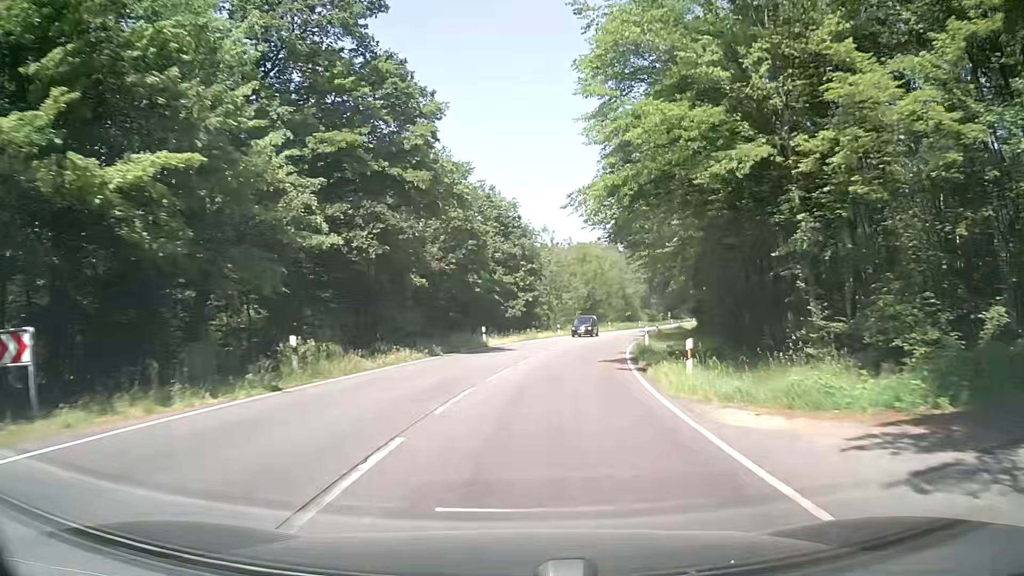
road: secondary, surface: asphalt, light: Day
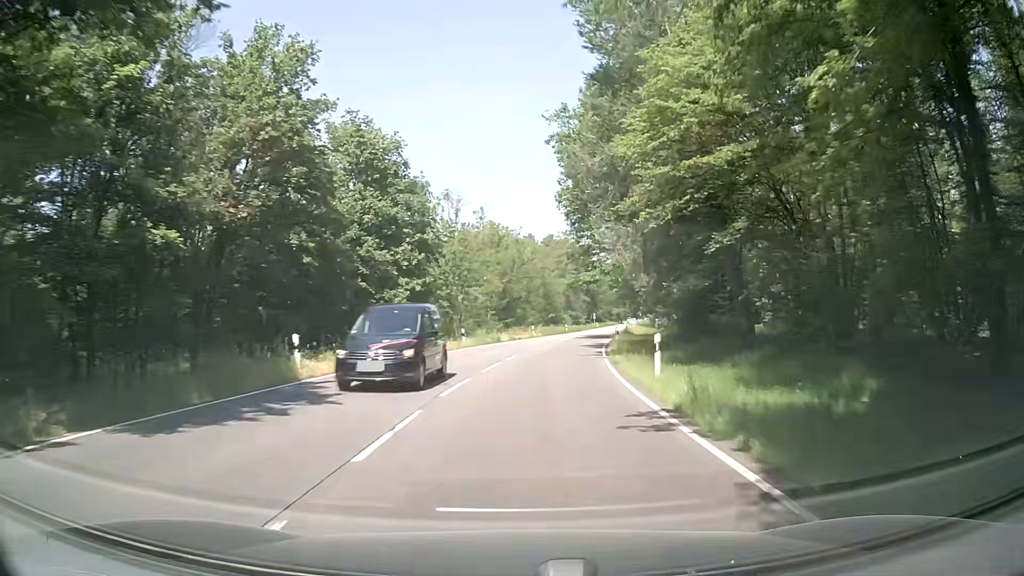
(+1.4, +21.3) m; +7°
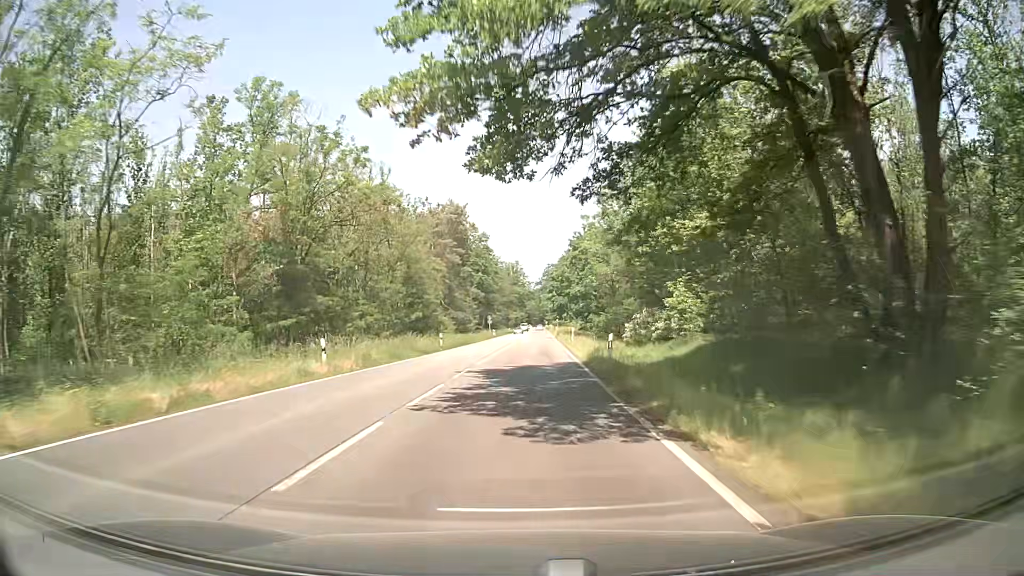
(+4.6, +43.7) m; +10°
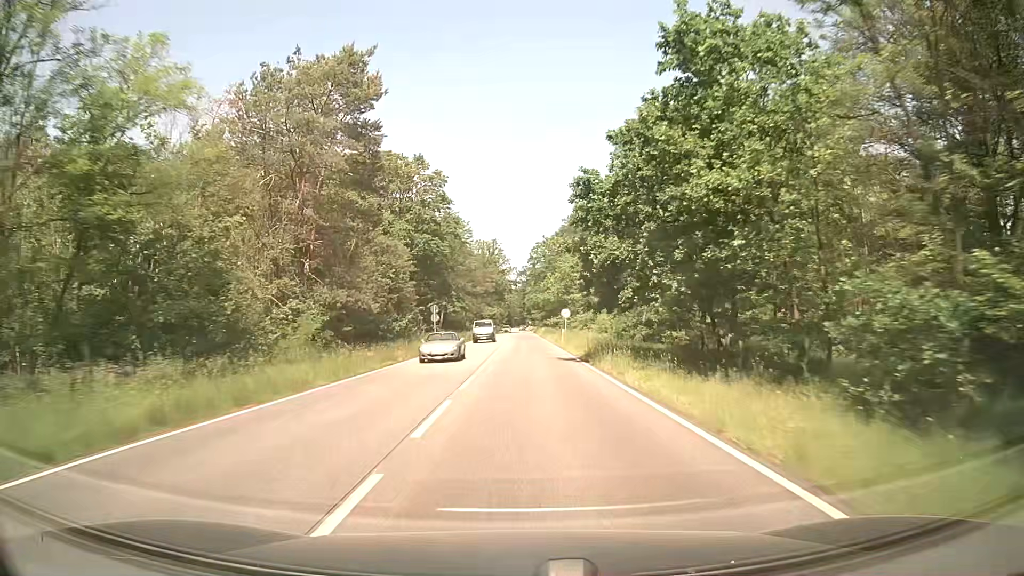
(+0.4, +46.2) m; +1°
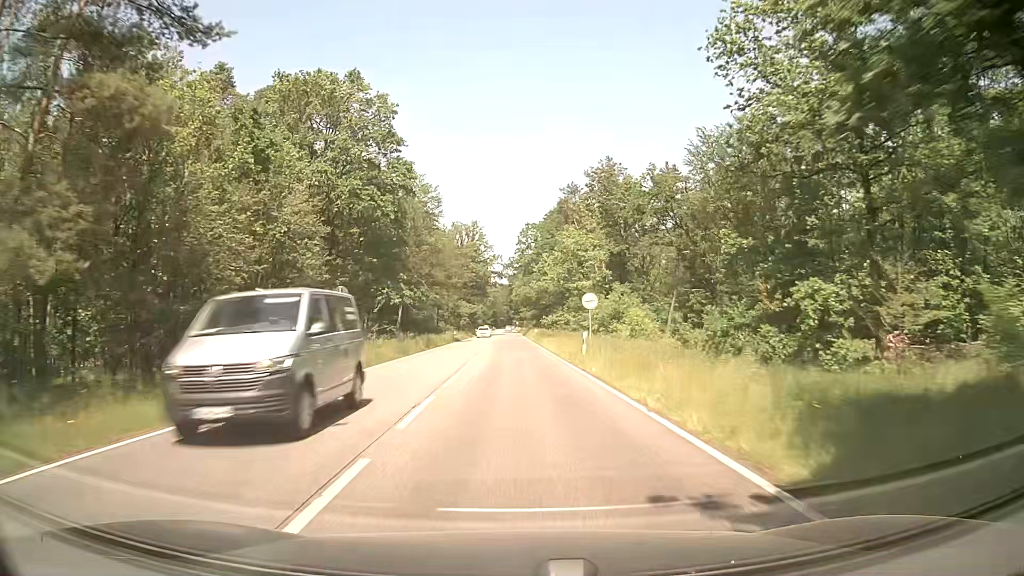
(+0.2, +23.9) m; +1°
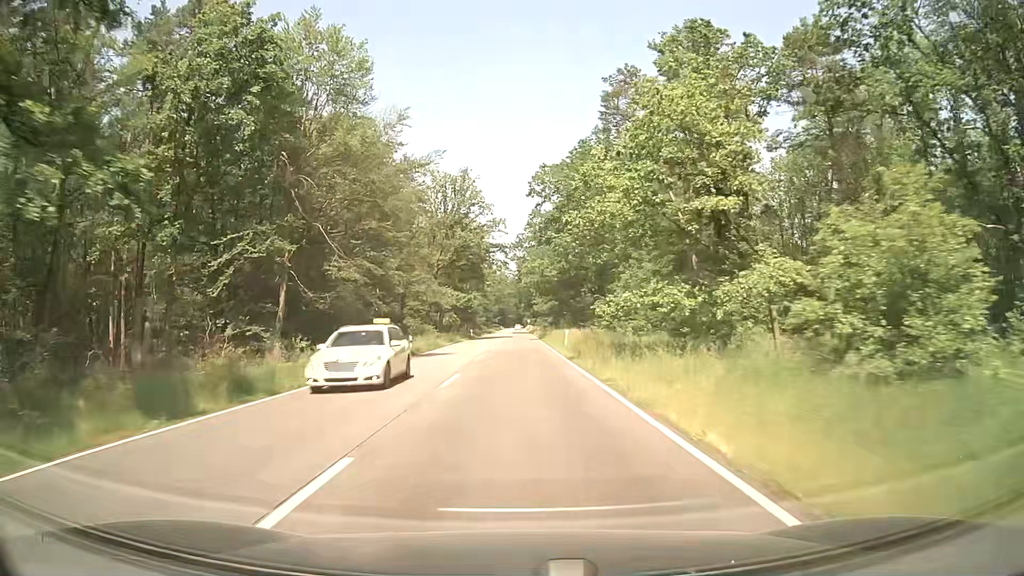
(-0.1, +36.8) m; -1°
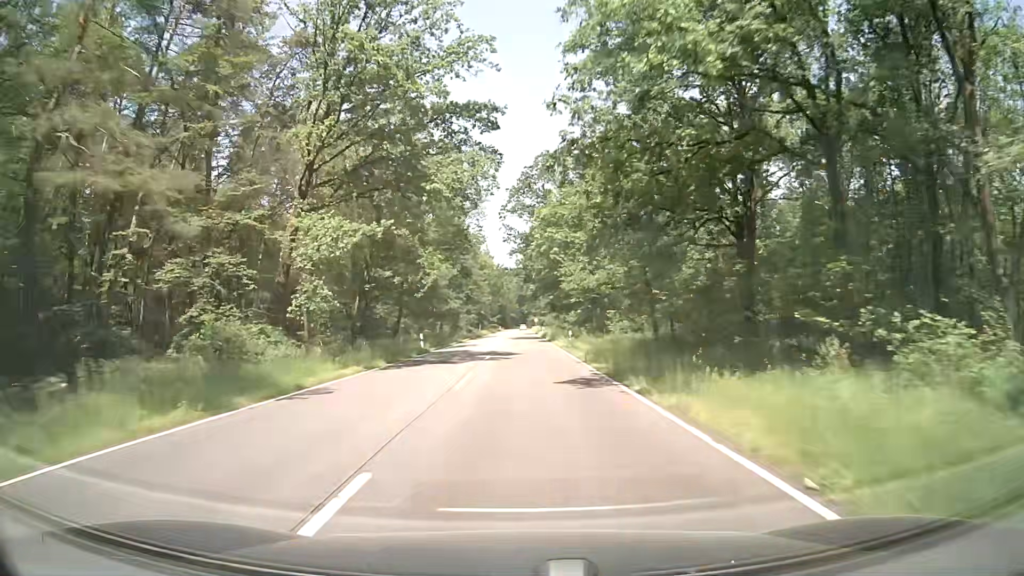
(-0.5, +48.9) m; 0°
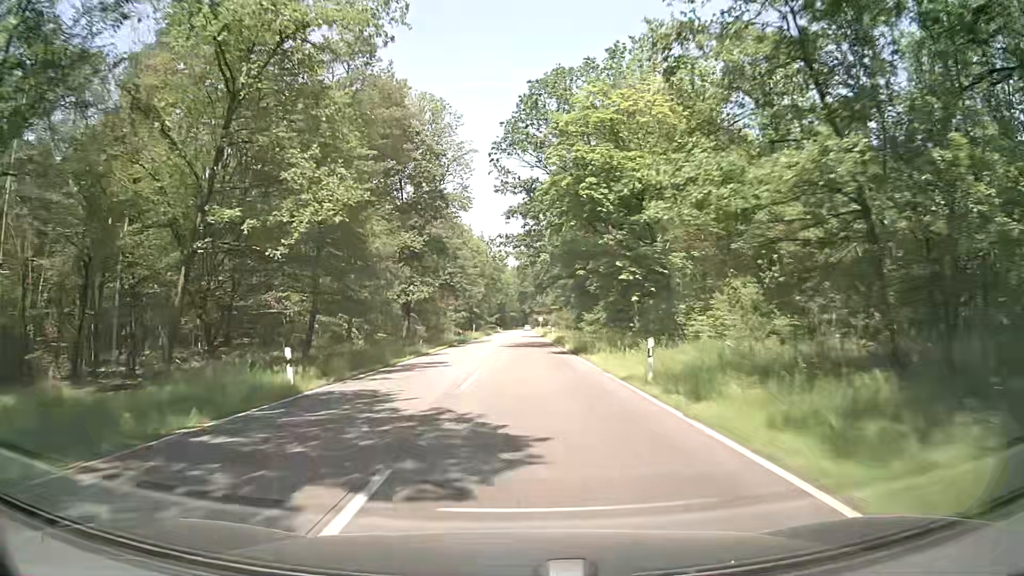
(-0.1, +24.0) m; 0°
(0, +10) (0, +20) (0, +30) (0, +40) (0, +50) (0, +60) (0, +70) (0, +80) (0, +90) (0, +100) m
